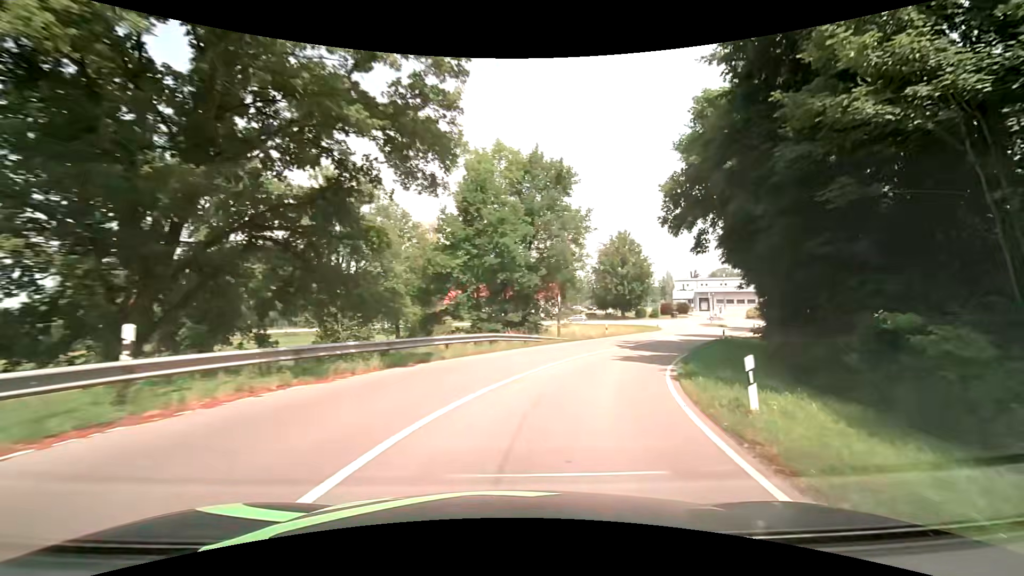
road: primary_link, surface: asphalt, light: Day
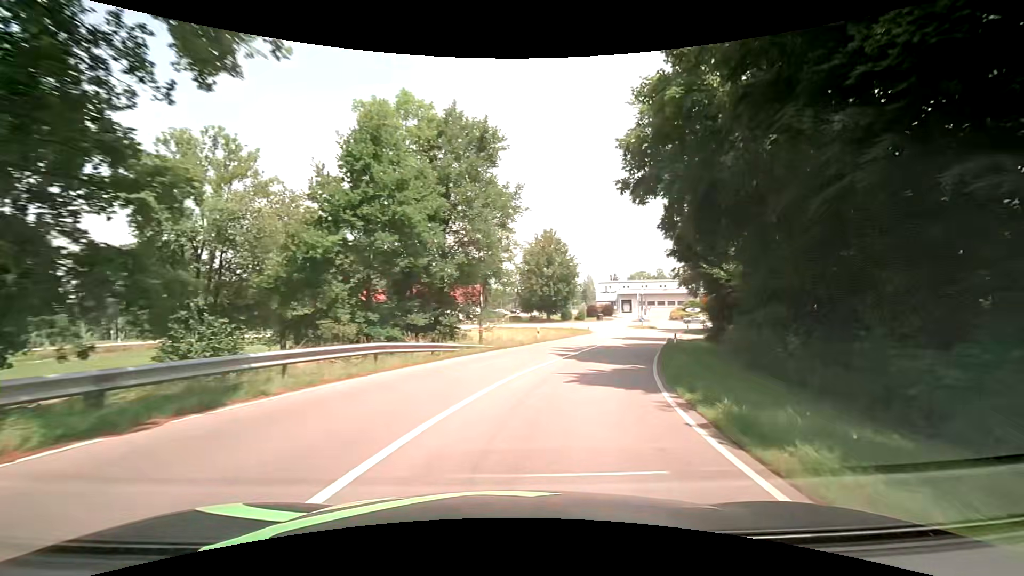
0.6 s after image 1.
(+0.6, +7.6) m; +9°
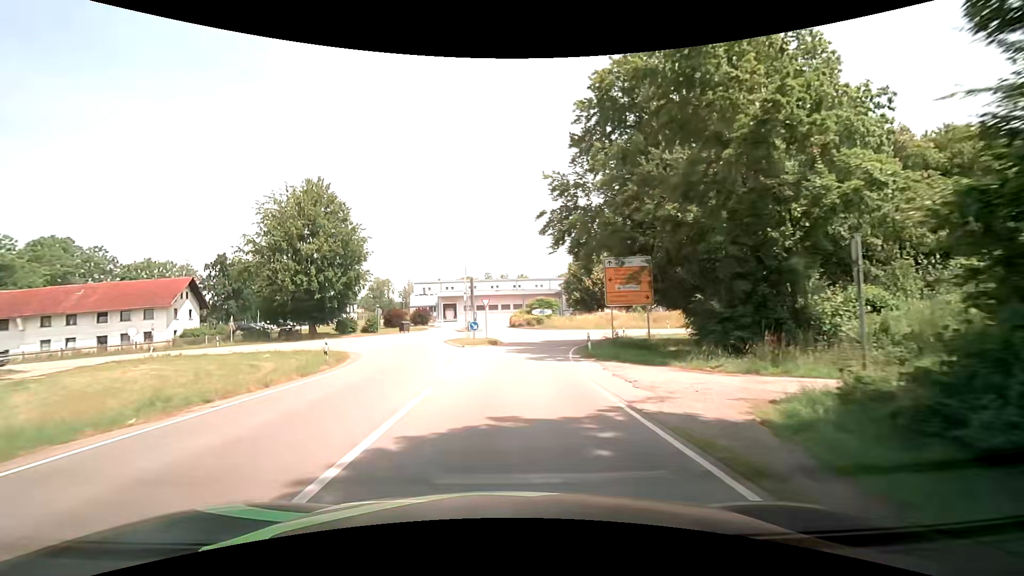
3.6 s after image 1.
(+10.2, +39.1) m; +21°
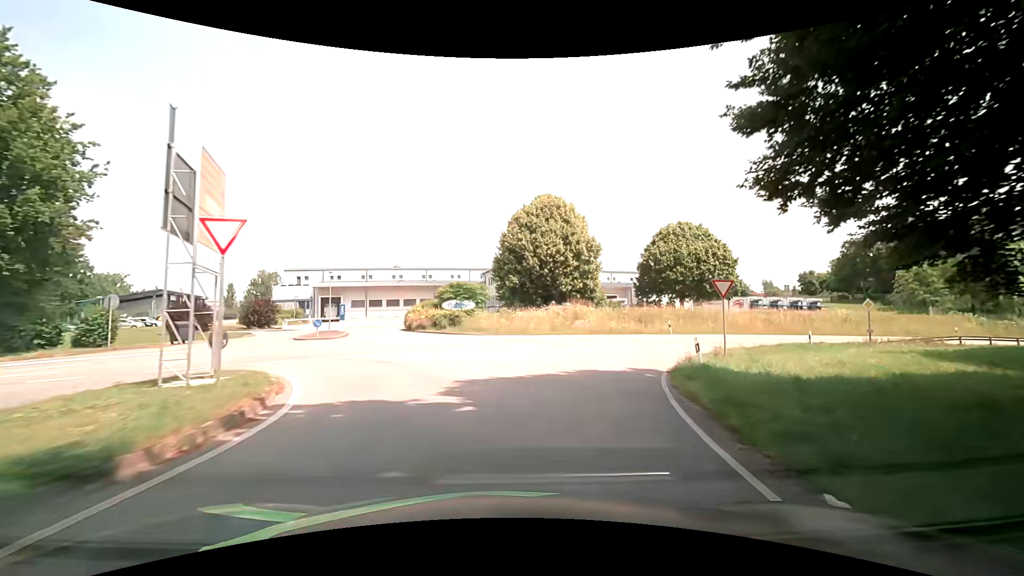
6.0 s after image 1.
(+1.4, +29.1) m; +8°
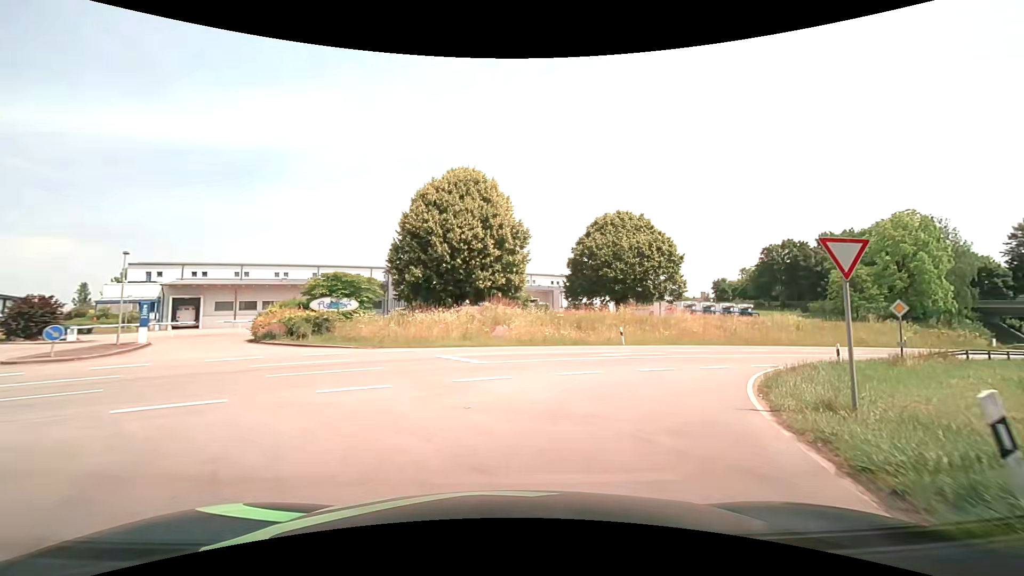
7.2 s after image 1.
(+0.9, +11.3) m; +10°
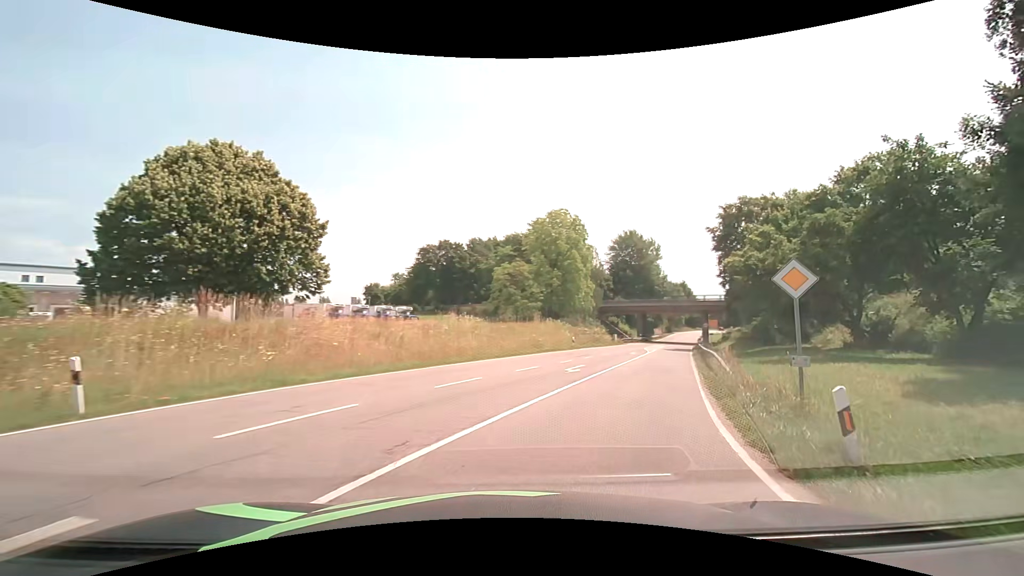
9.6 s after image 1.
(+5.9, +18.6) m; +38°
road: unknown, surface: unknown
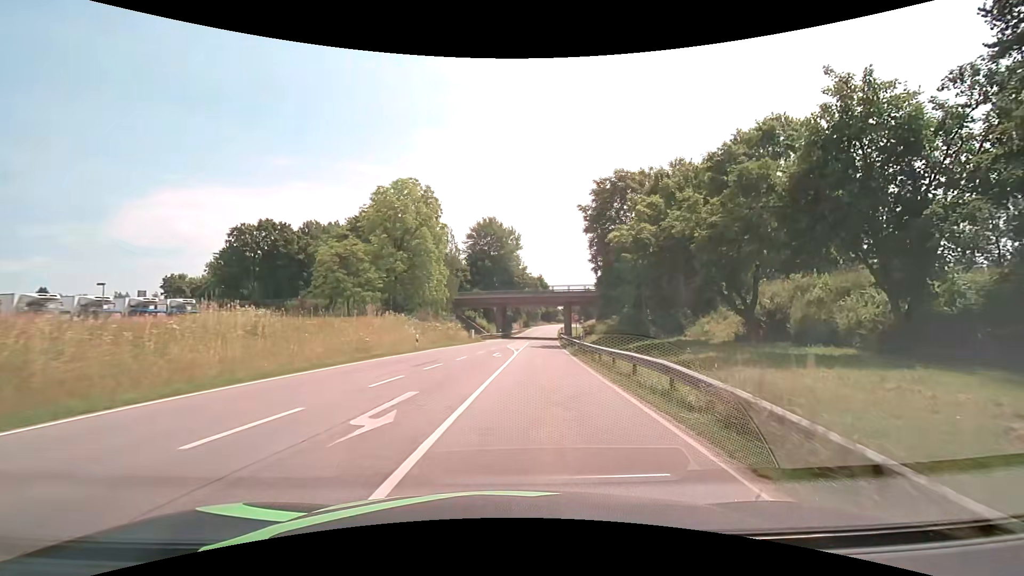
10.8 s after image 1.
(+1.9, +11.6) m; +16°
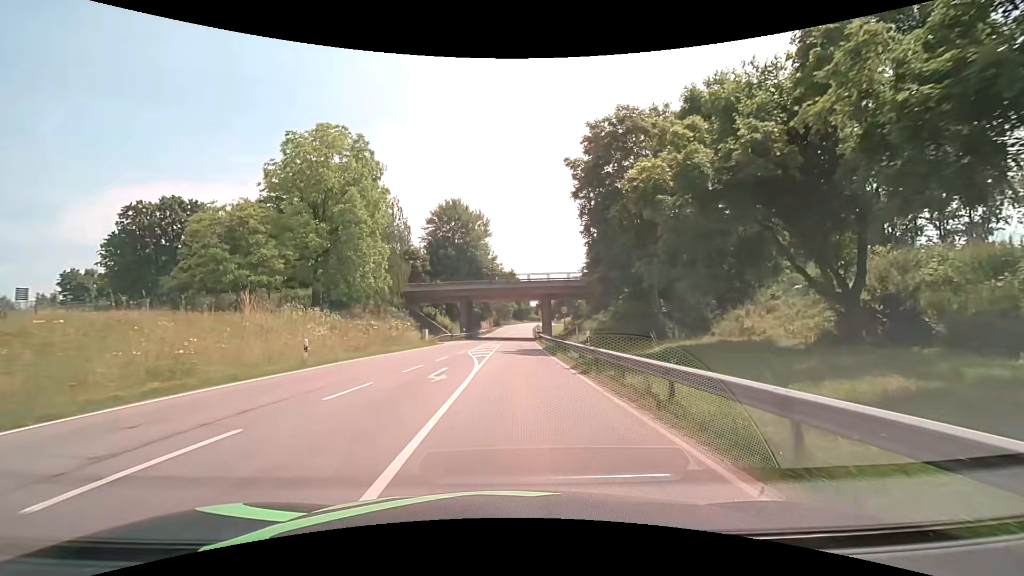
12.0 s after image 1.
(+0.7, +13.8) m; +4°
